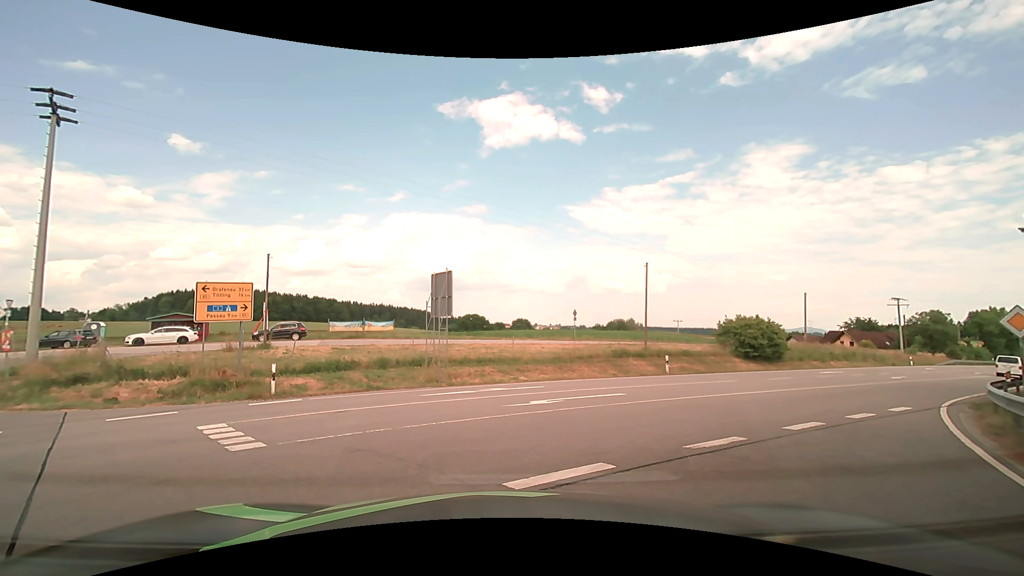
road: secondary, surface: asphalt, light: Day
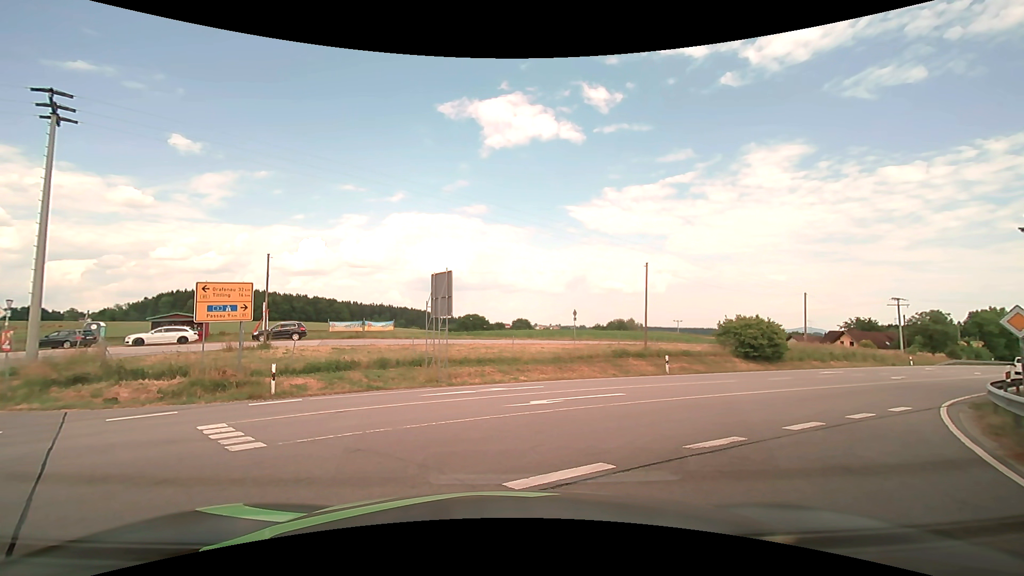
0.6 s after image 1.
(0.0, 0.0) m; 0°
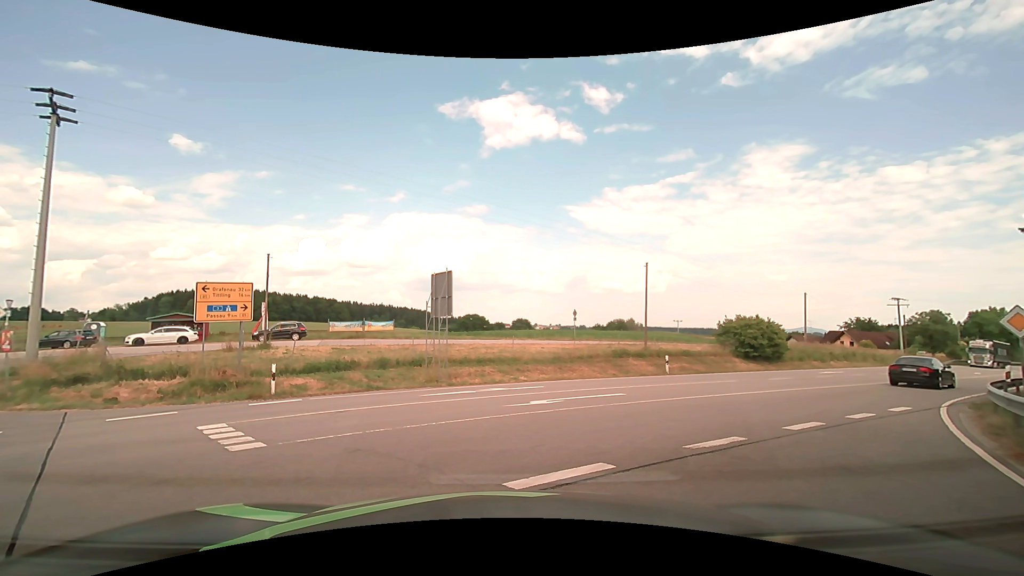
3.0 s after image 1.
(0.0, 0.0) m; 0°
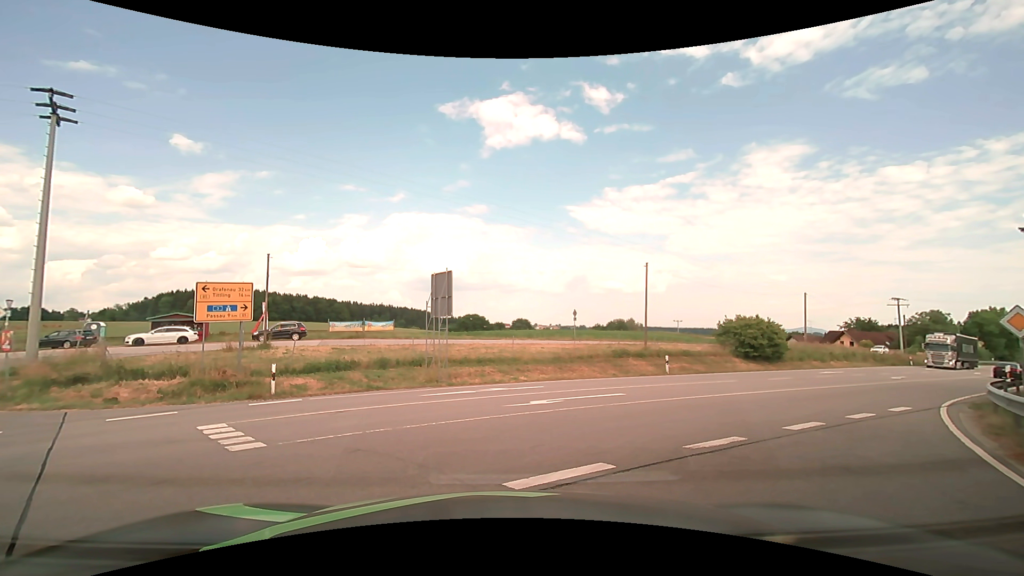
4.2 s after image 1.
(0.0, 0.0) m; 0°
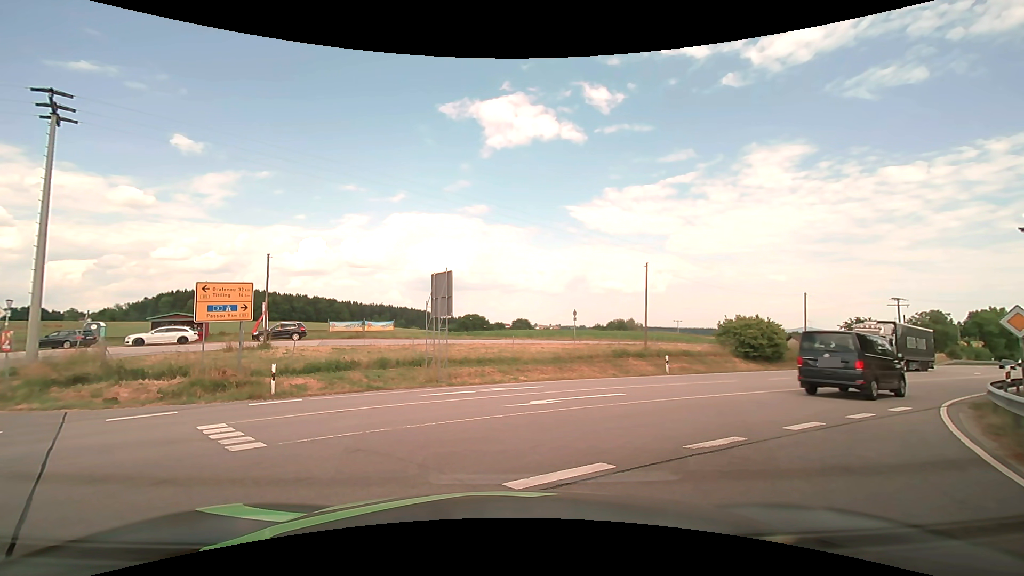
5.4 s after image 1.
(0.0, 0.0) m; 0°
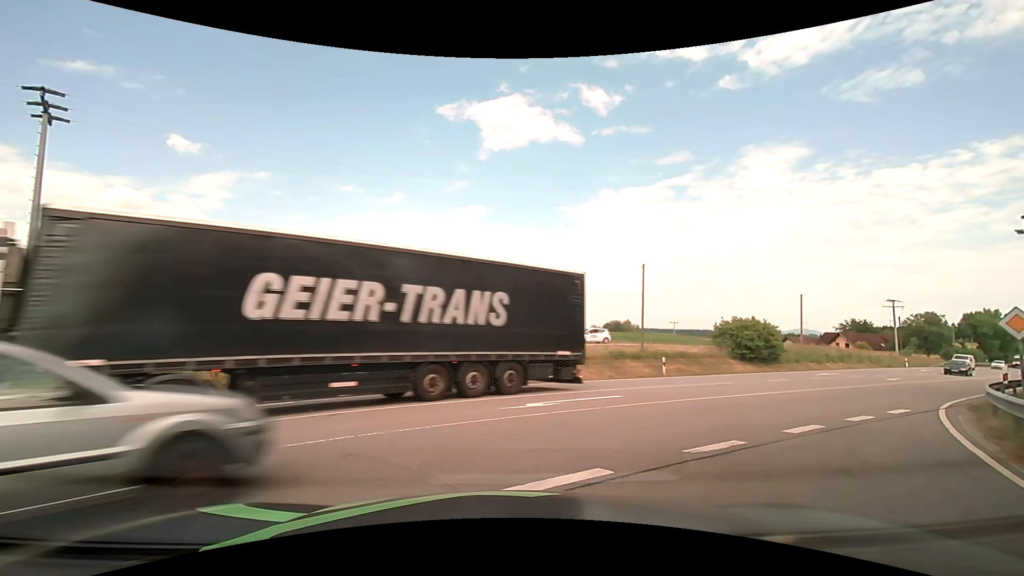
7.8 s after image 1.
(0.0, +0.1) m; 0°
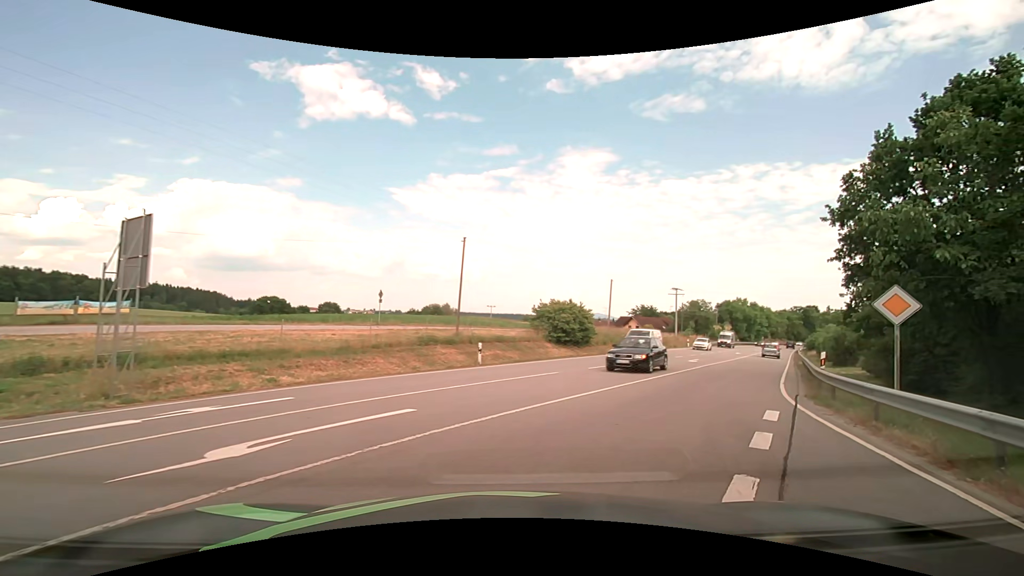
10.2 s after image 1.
(+1.1, +5.9) m; +22°
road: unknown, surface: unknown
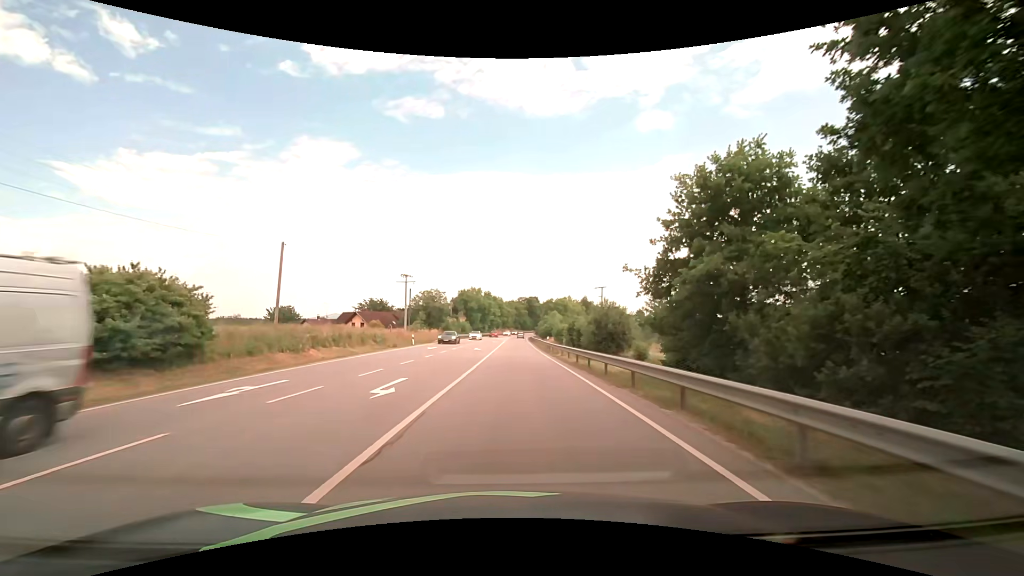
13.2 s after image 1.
(+8.1, +21.3) m; +29°
(0, +10) (0, +20) (0, +30) (0, +40) (0, +50) (+1, +60) (+1, +70) (+1, +80) (+1, +90) (+2, +100) m
